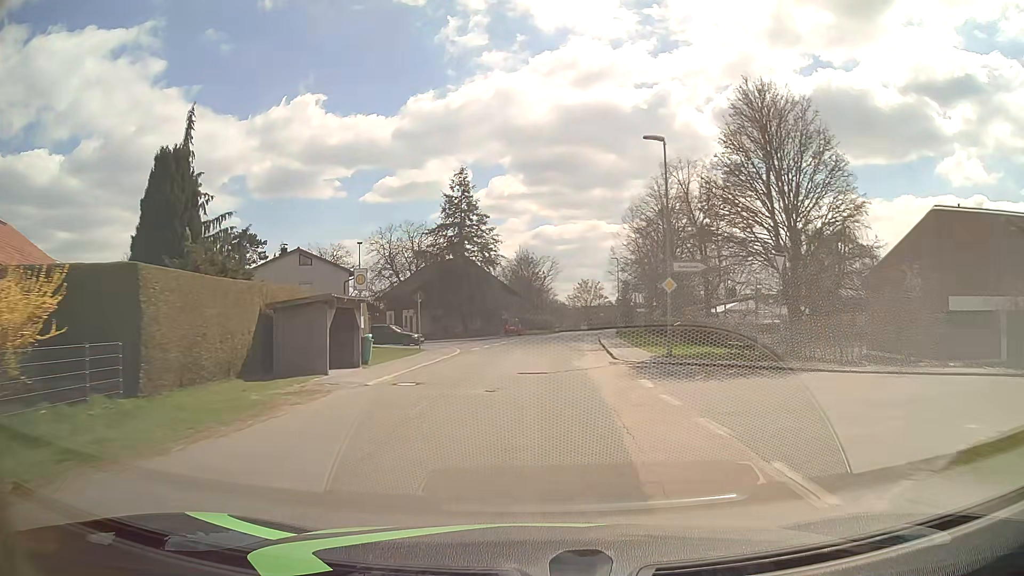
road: residential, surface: asphalt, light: Day
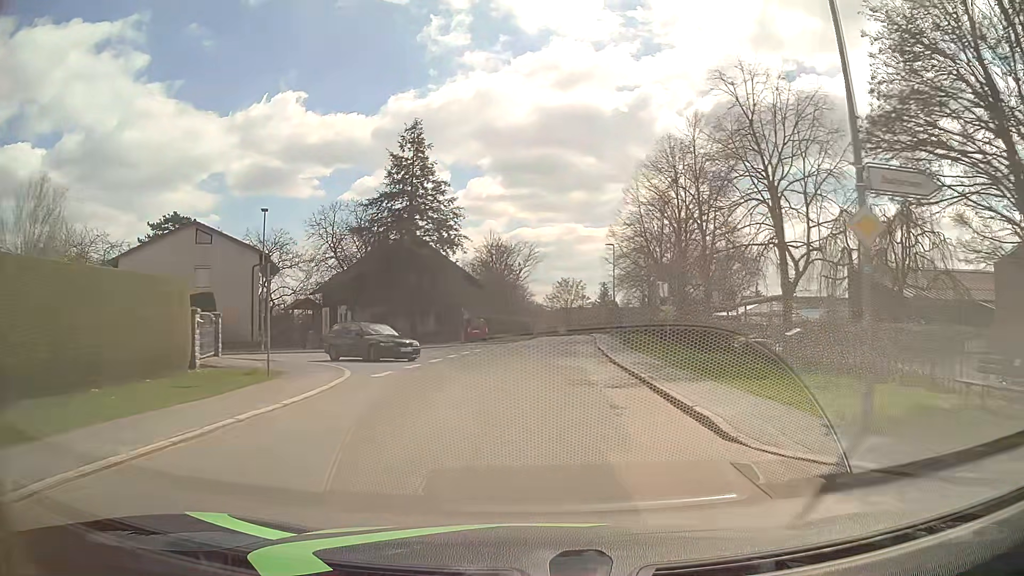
(+0.2, +15.8) m; +2°
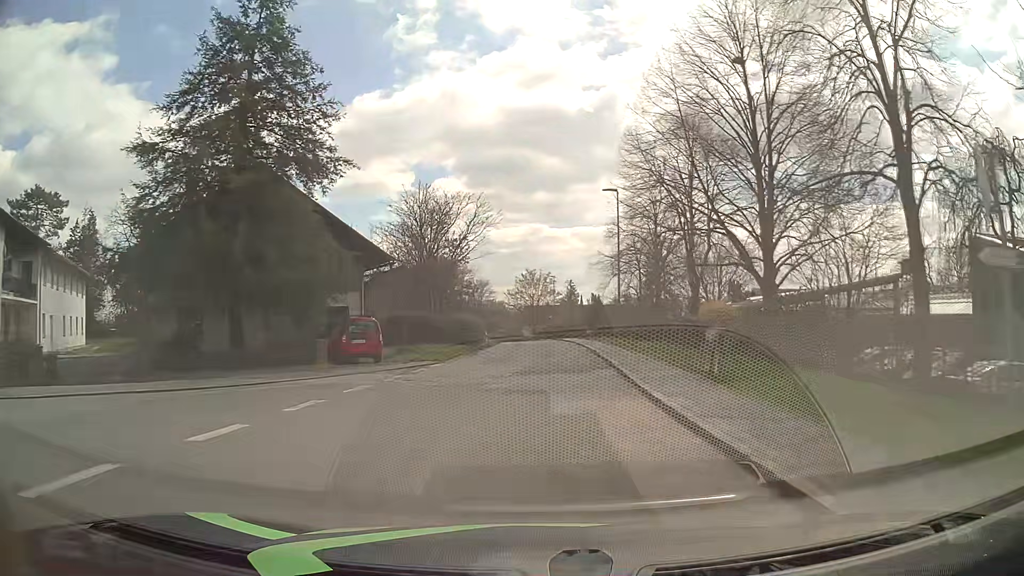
(+0.7, +24.2) m; +3°
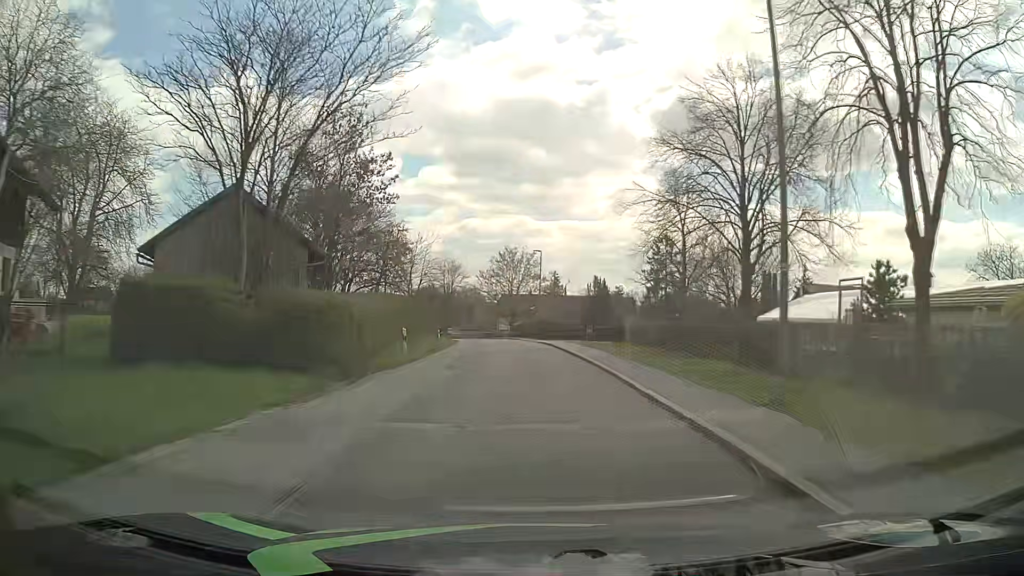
(+0.5, +24.0) m; +2°
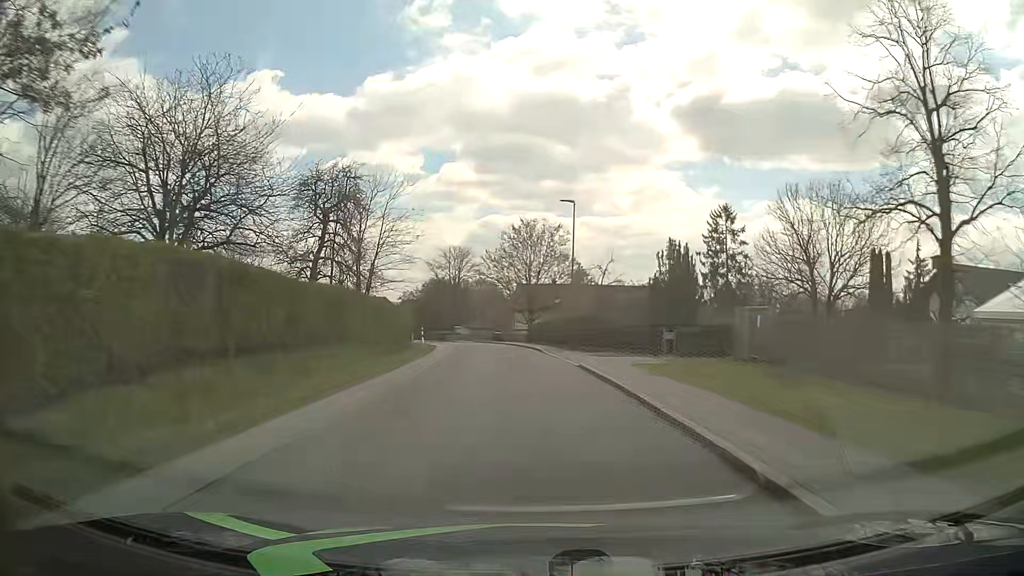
(-0.3, +24.2) m; -2°
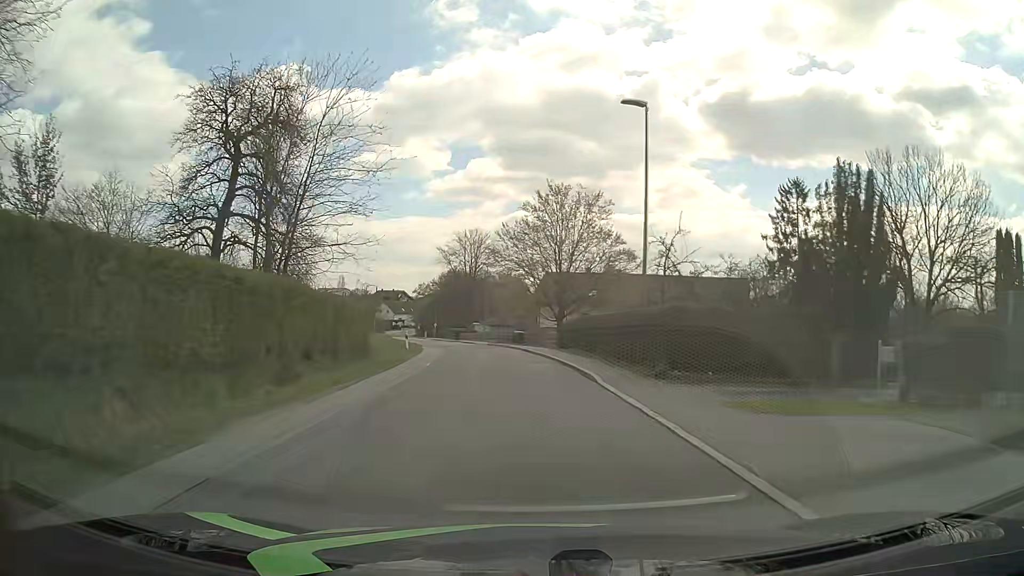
(-0.2, +16.3) m; -2°
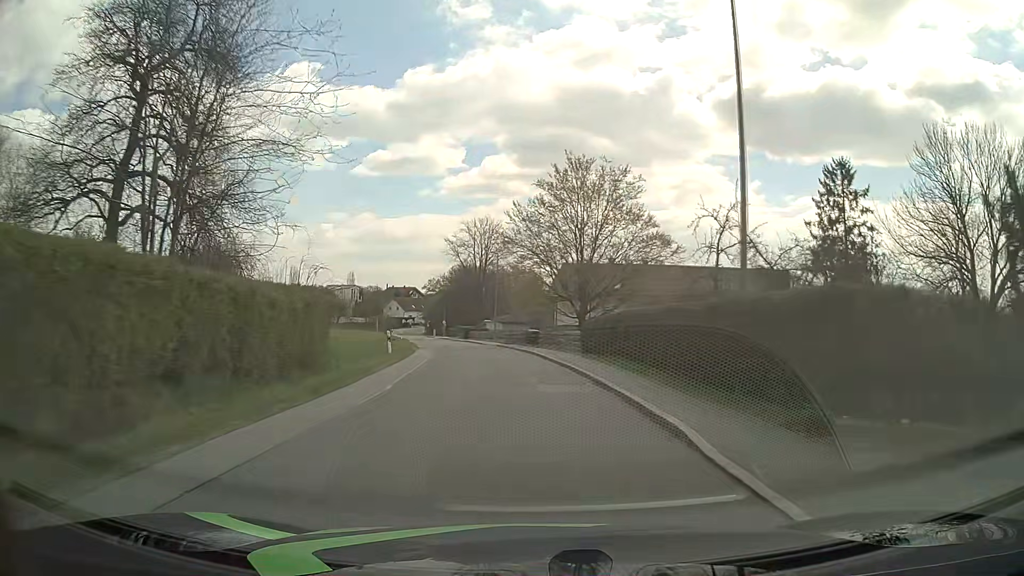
(-0.1, +8.1) m; -1°
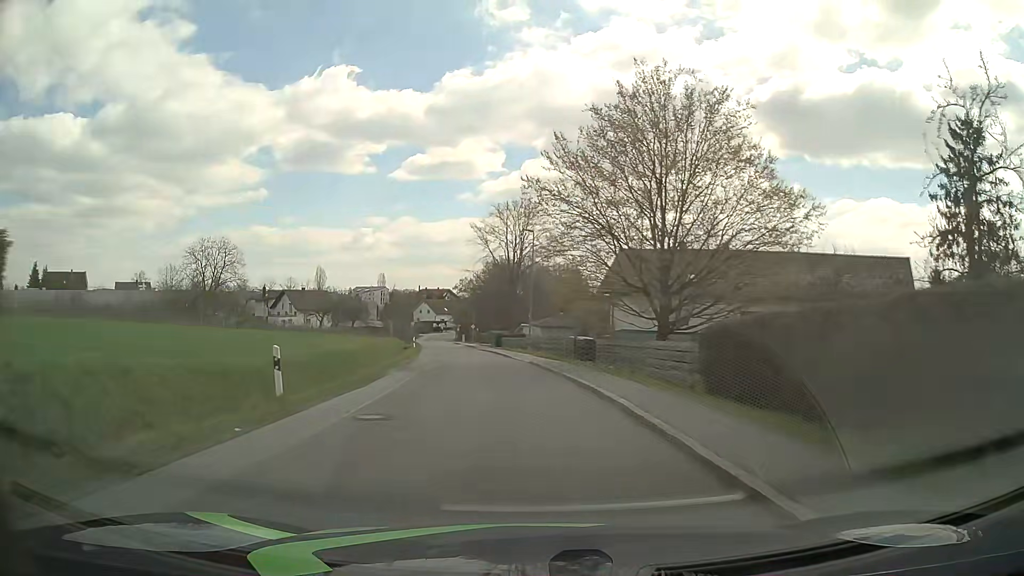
(-0.5, +16.4) m; -3°
(0, +10) (-1, +20) (-2, +30) (-3, +40) (-5, +50) (-7, +60) (-8, +69) (-10, +79) (-12, +89) (-14, +99) m
